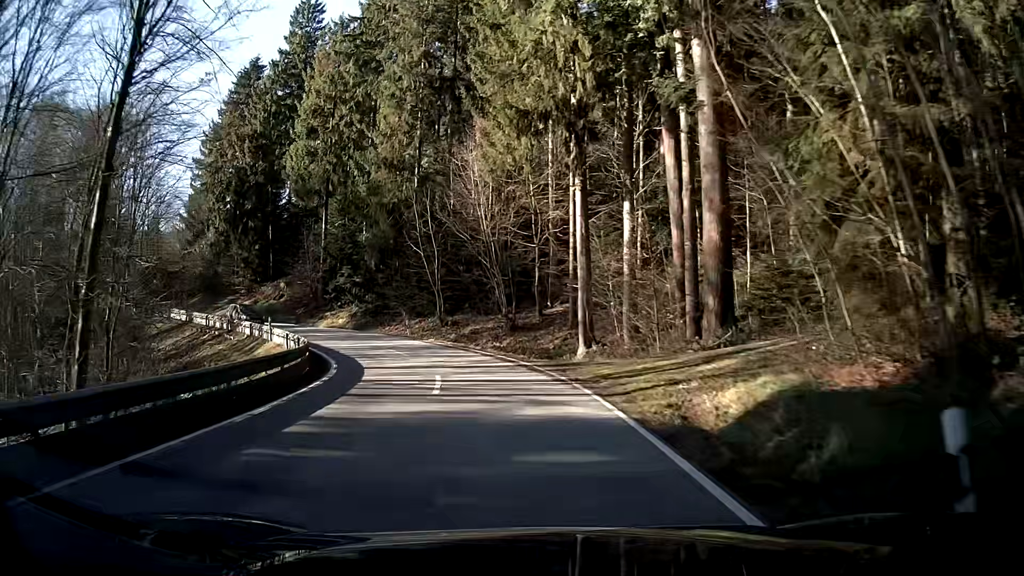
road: secondary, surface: asphalt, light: Day
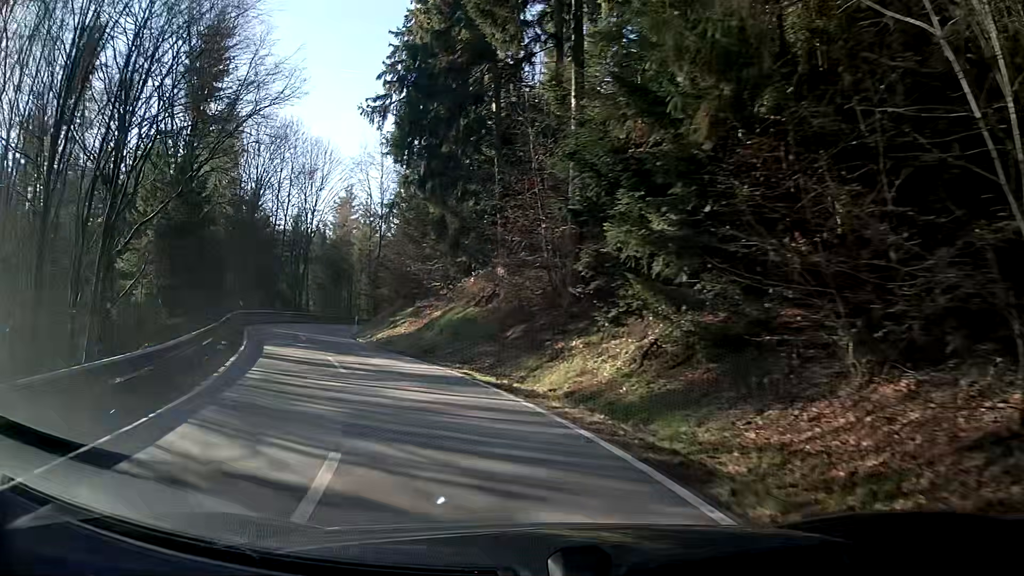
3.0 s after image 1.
(-7.4, +32.3) m; -32°
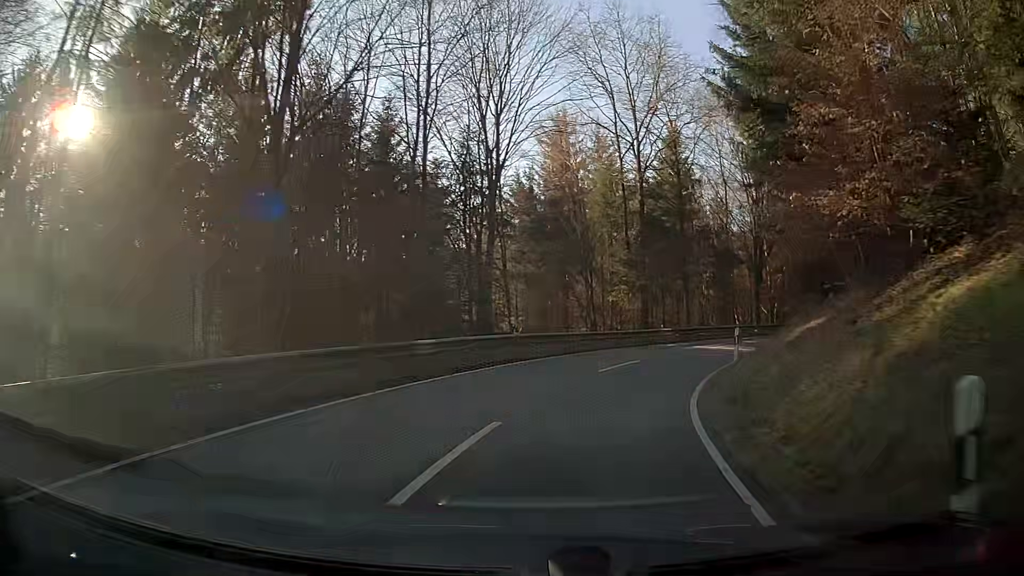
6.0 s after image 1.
(-7.8, +33.4) m; -12°
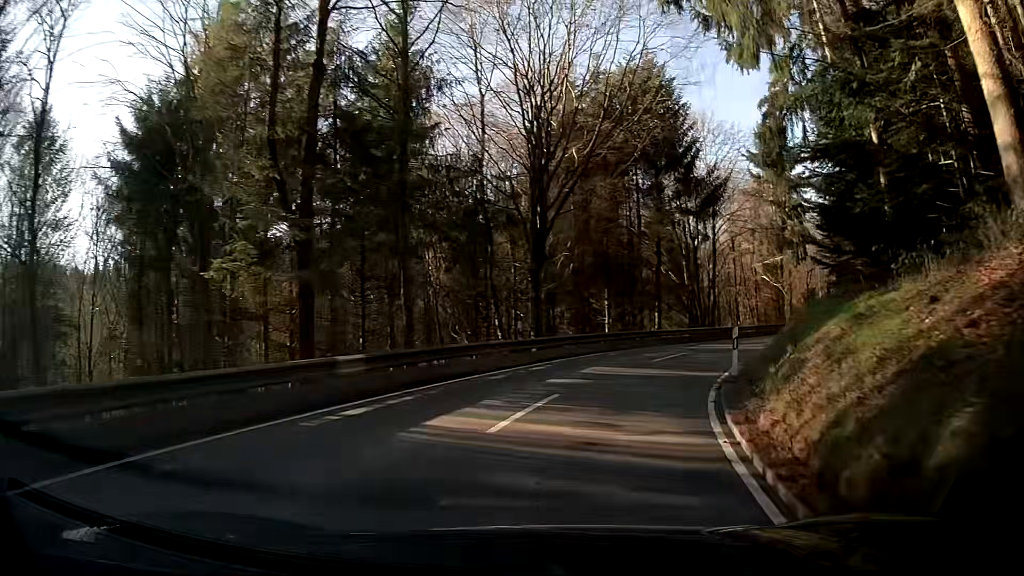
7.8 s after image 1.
(+3.7, +20.2) m; +22°
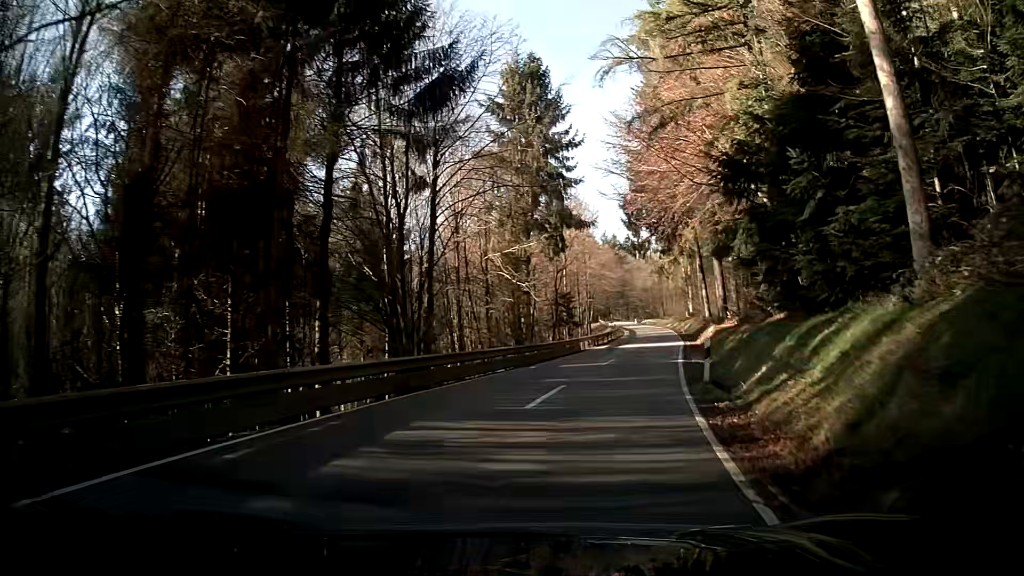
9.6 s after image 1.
(+4.5, +20.0) m; +25°
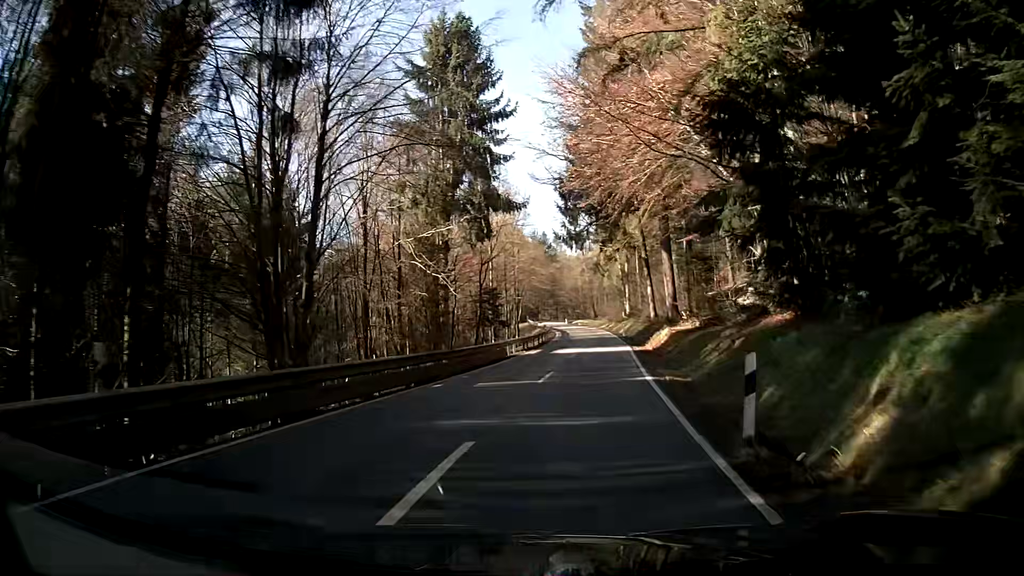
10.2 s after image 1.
(+0.4, +7.2) m; +7°
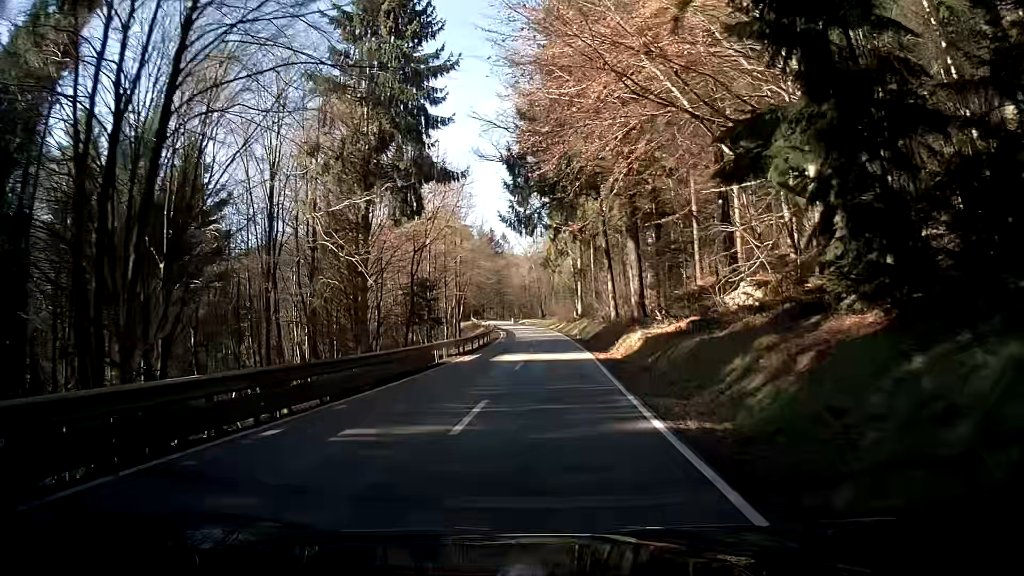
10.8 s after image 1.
(+0.3, +7.6) m; +3°
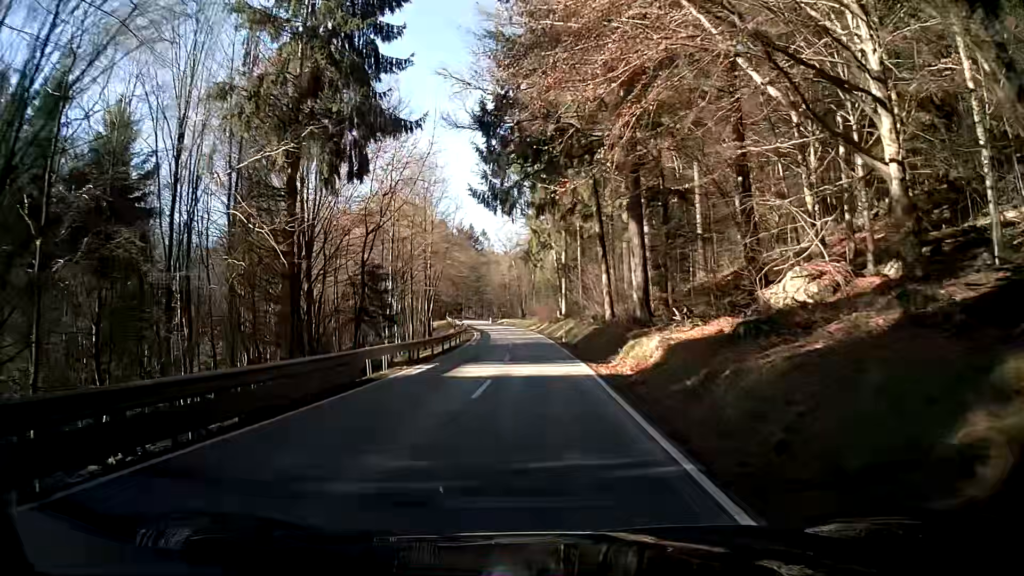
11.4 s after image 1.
(0.0, +8.1) m; +1°
